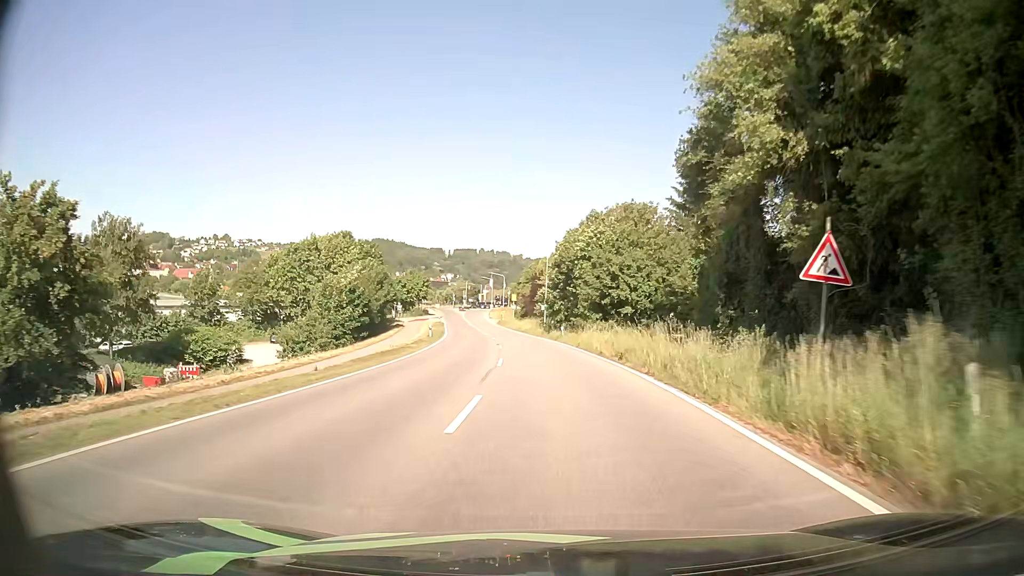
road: secondary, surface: asphalt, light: Day
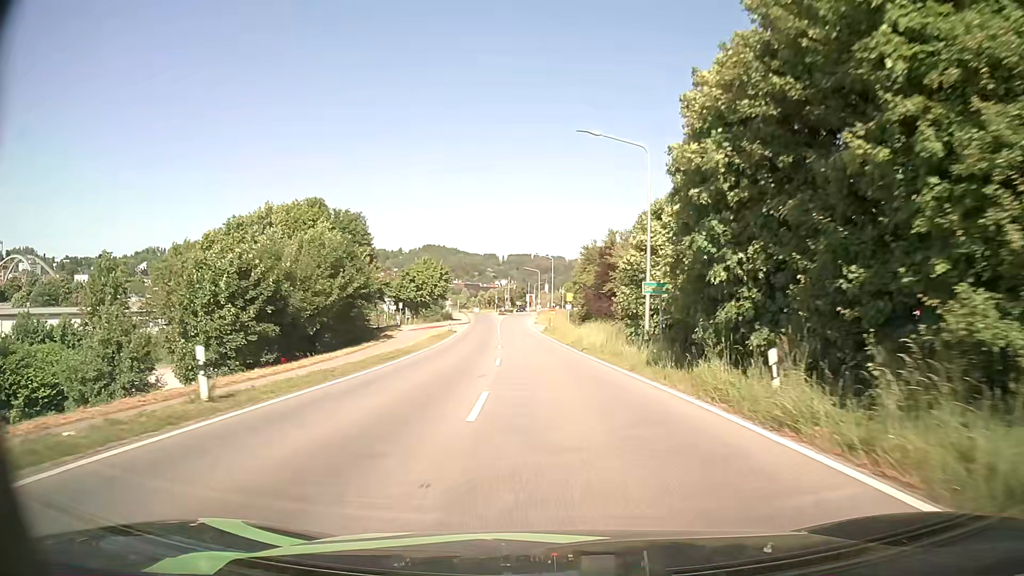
(-1.6, +35.5) m; -5°
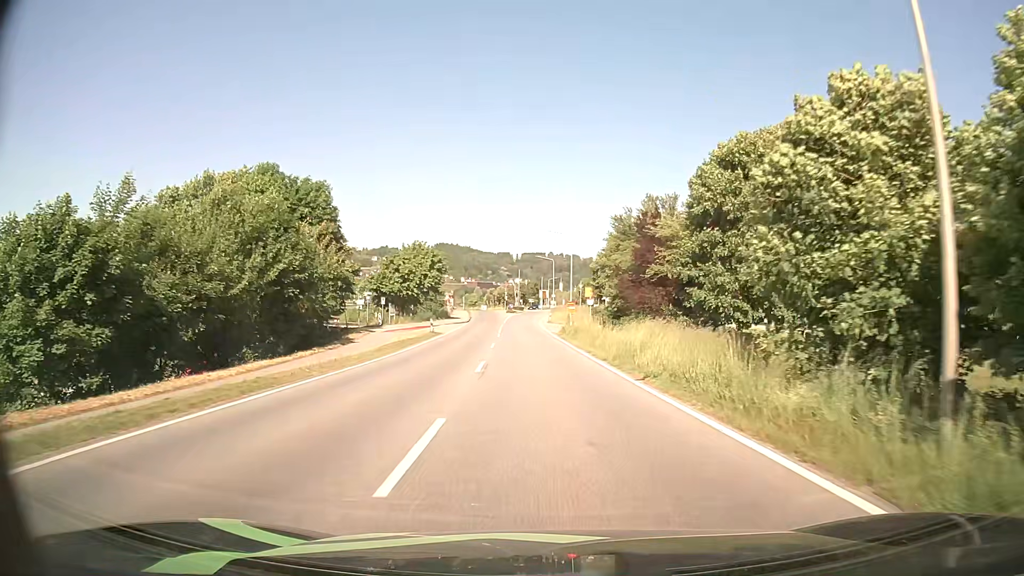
(-0.2, +16.3) m; -1°
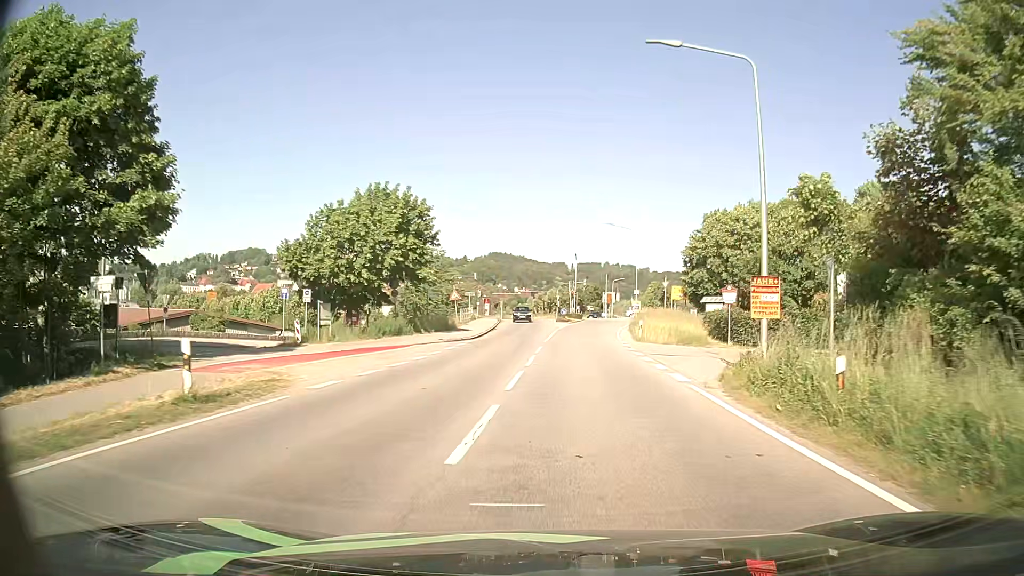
(-1.5, +35.3) m; -5°
